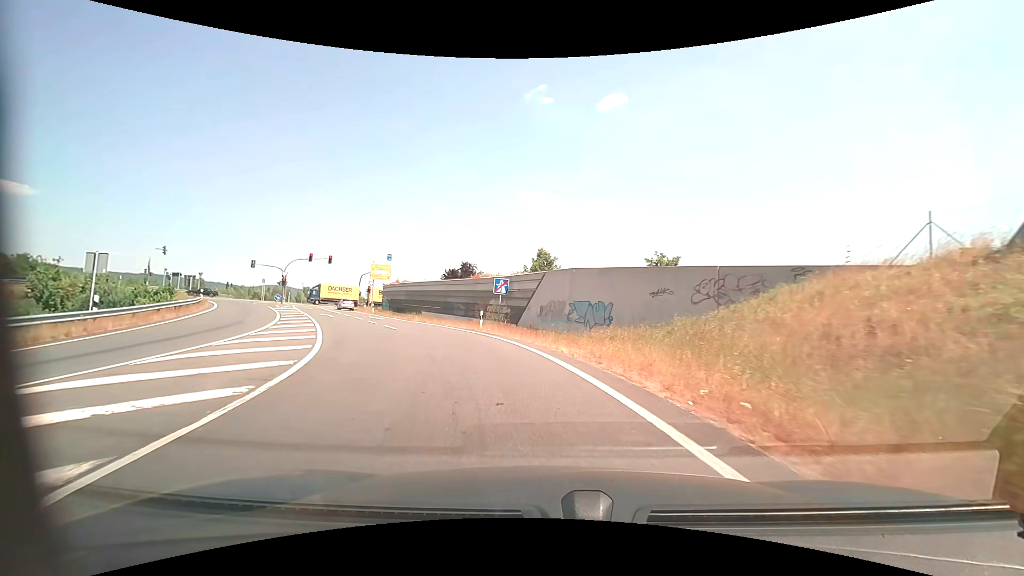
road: motorway_link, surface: asphalt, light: Day
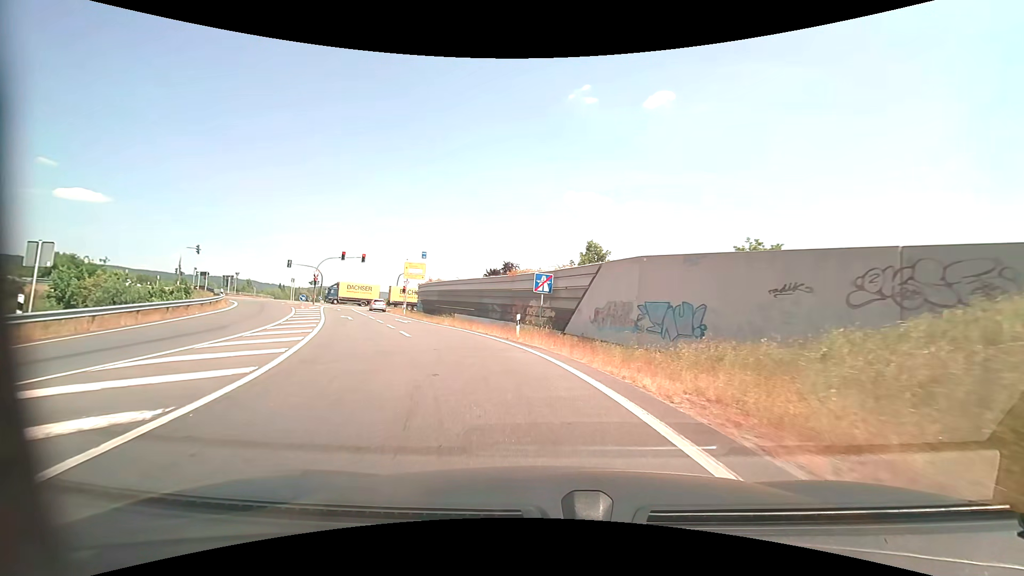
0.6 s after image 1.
(-0.3, +5.5) m; -5°
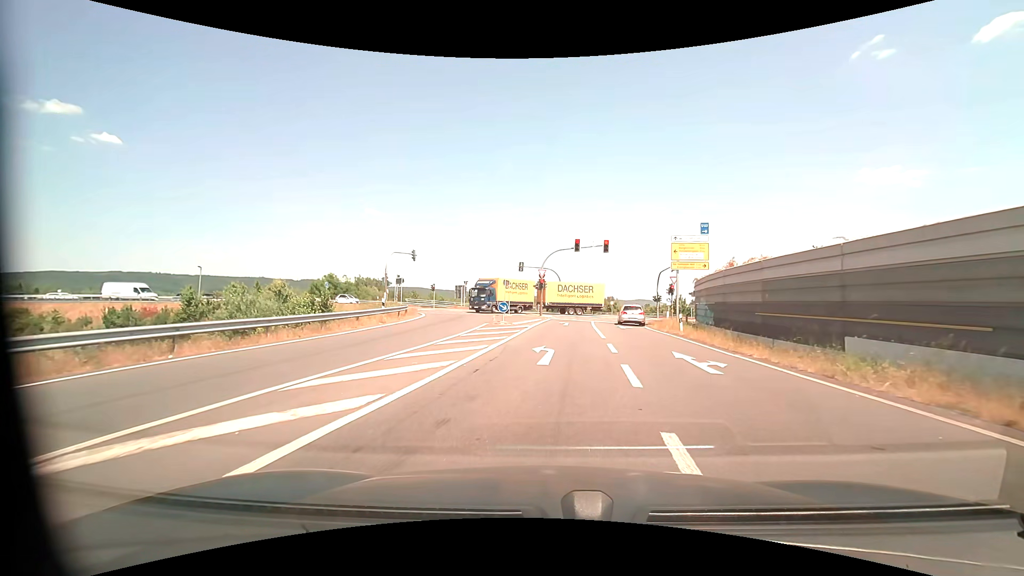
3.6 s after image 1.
(-6.4, +22.6) m; -29°
(0, +10) (0, +20) (+1, +30) (+2, +40) (+3, +50) (0, +59) (-8, +64) (-18, +66) (-28, +66) (-38, +66) m
